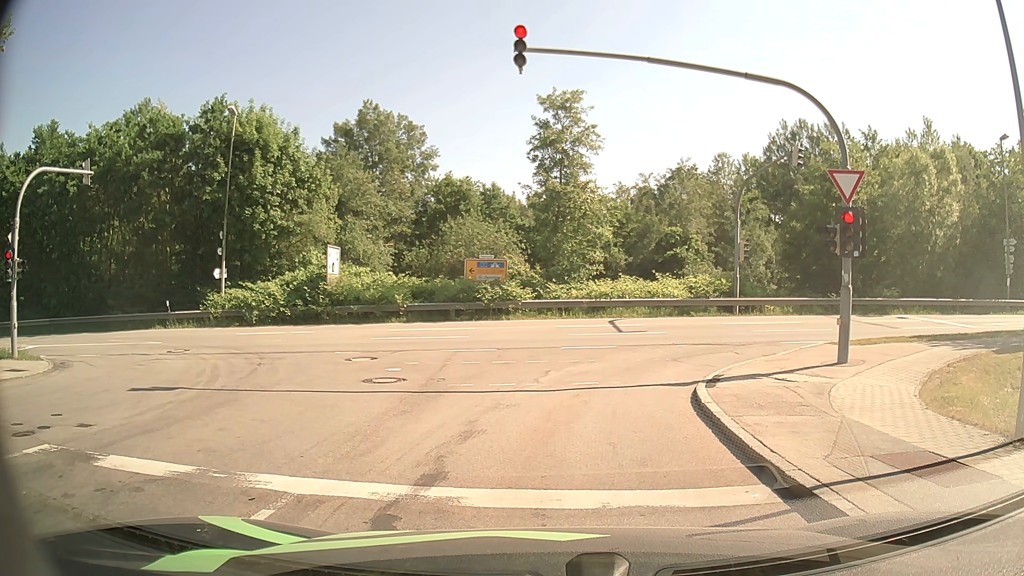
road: residential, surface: asphalt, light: Day
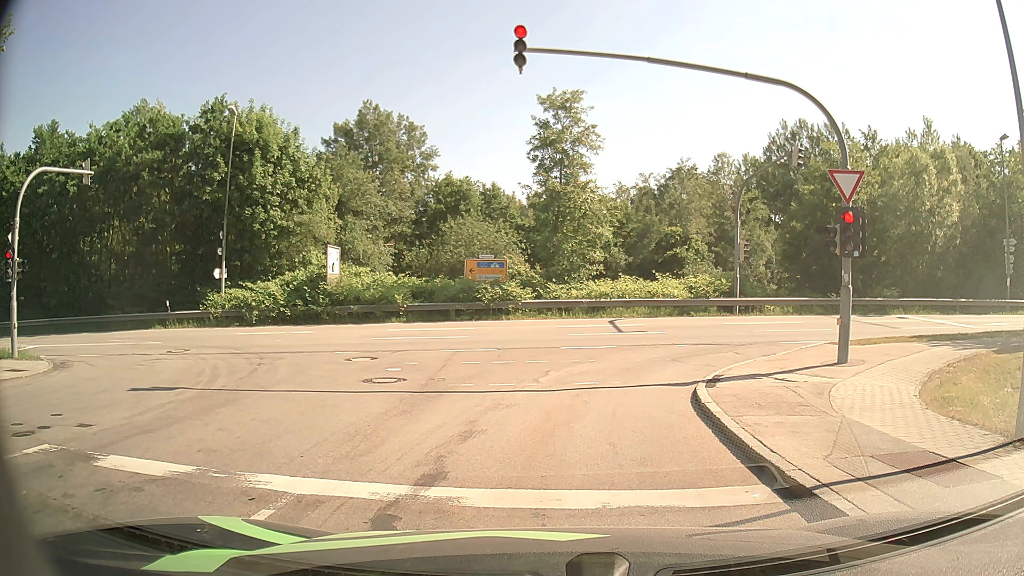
(0.0, 0.0) m; 0°
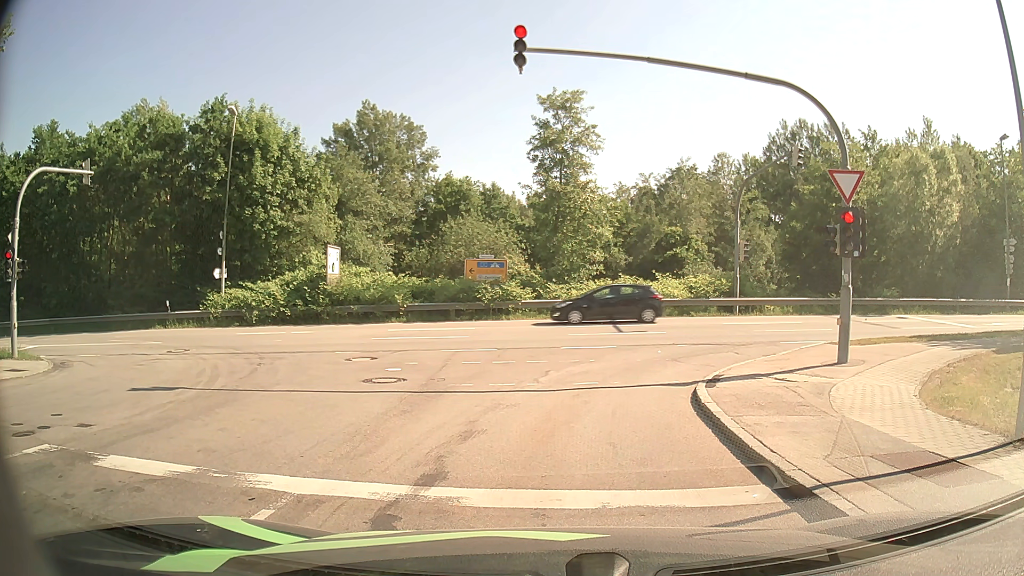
(0.0, 0.0) m; 0°
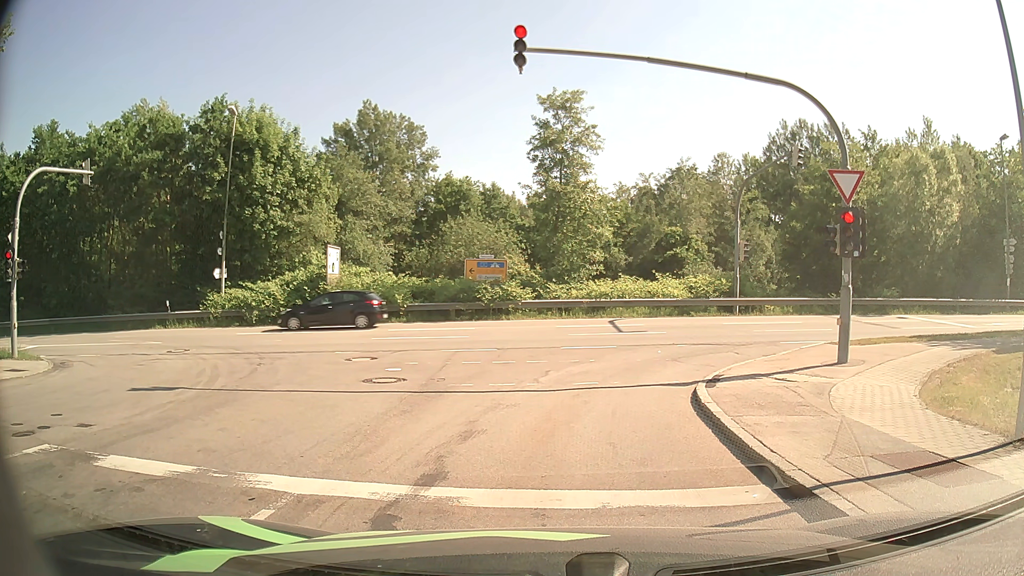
(0.0, 0.0) m; 0°
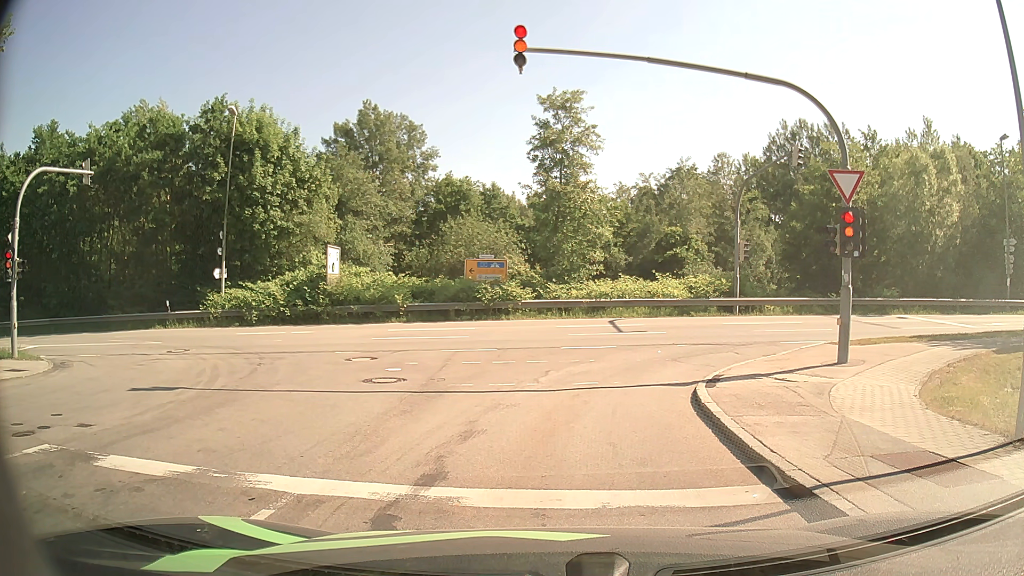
(0.0, 0.0) m; 0°
